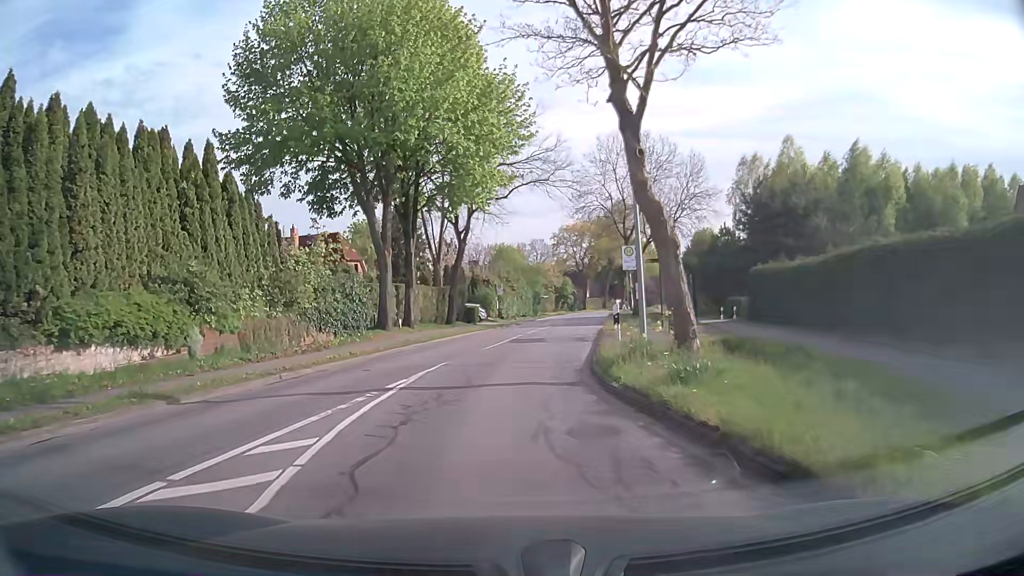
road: secondary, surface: asphalt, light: Day
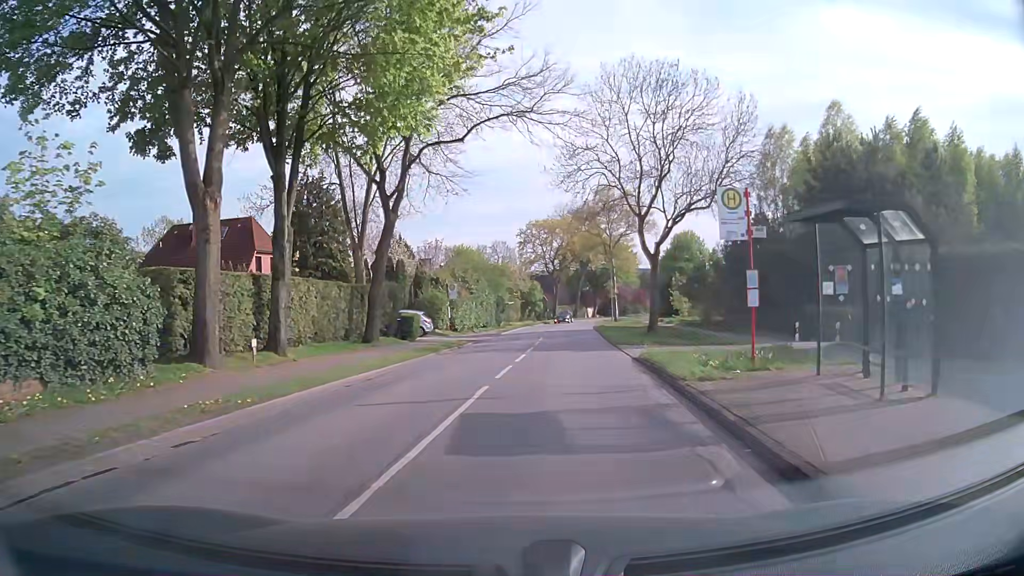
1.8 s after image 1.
(0.0, +15.8) m; +3°
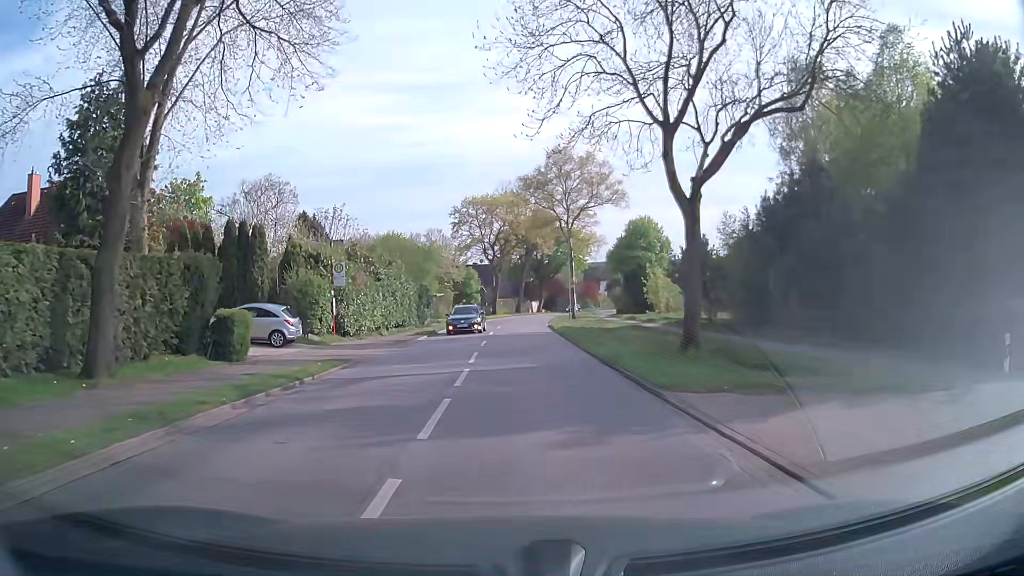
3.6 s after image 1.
(+0.9, +15.7) m; +5°
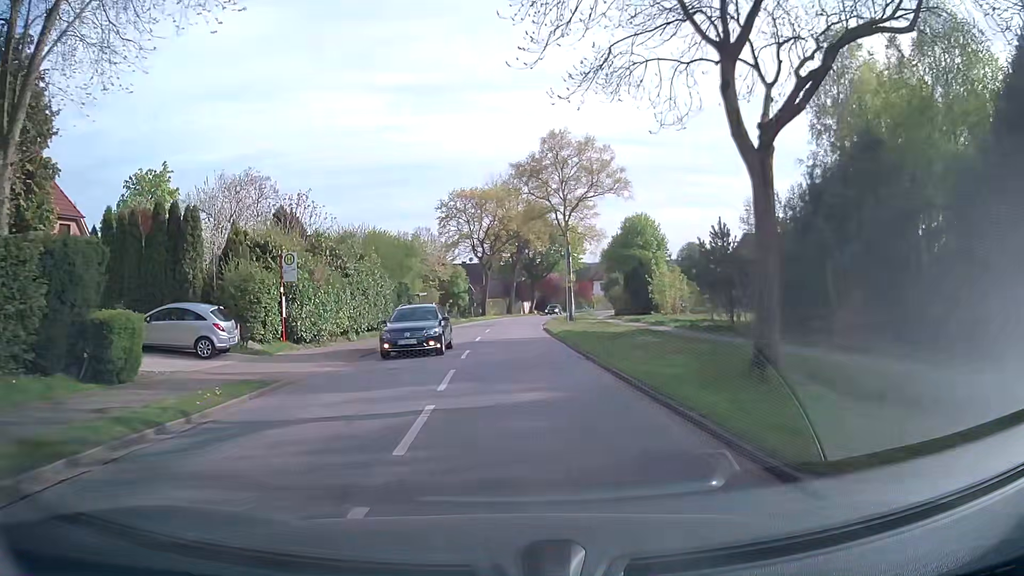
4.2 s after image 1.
(+0.1, +5.5) m; +1°
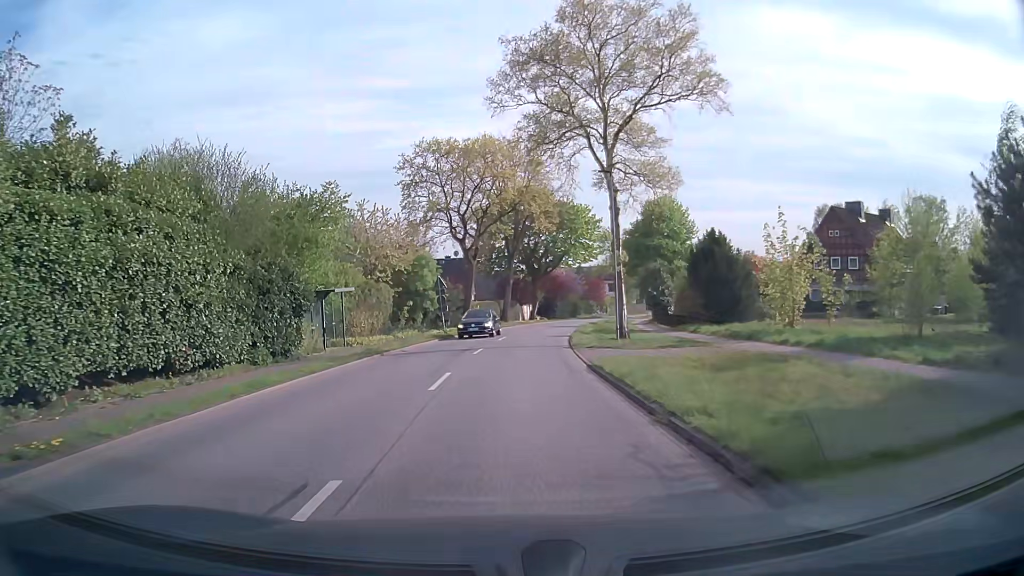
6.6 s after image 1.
(+0.4, +24.1) m; +1°
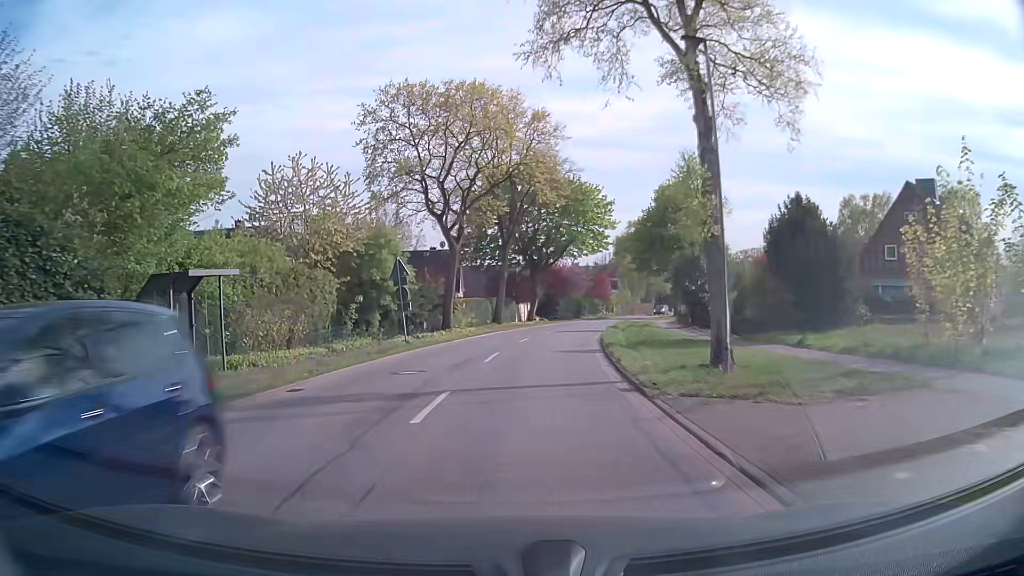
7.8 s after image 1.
(0.0, +12.9) m; +1°
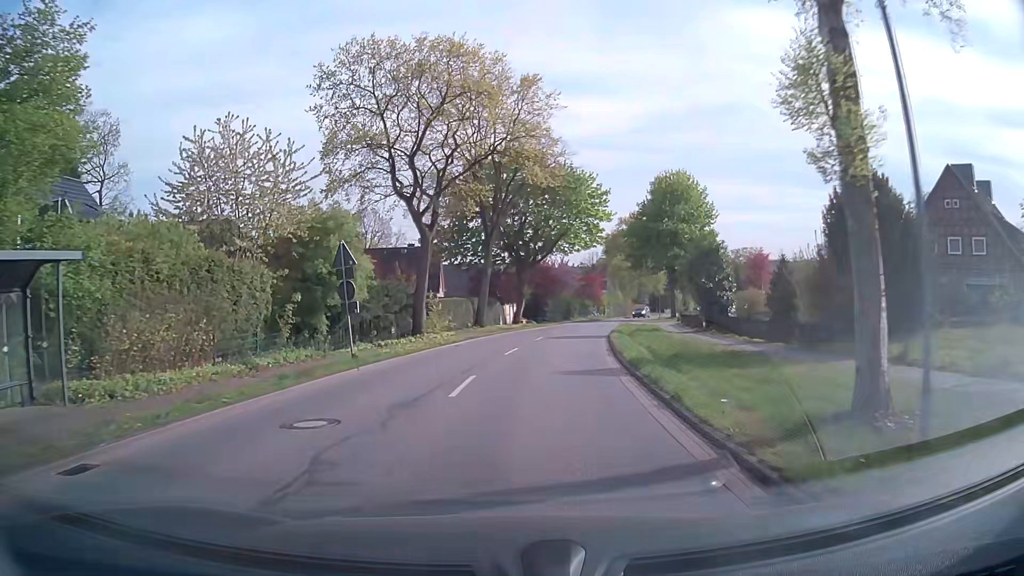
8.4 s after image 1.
(0.0, +6.7) m; +1°
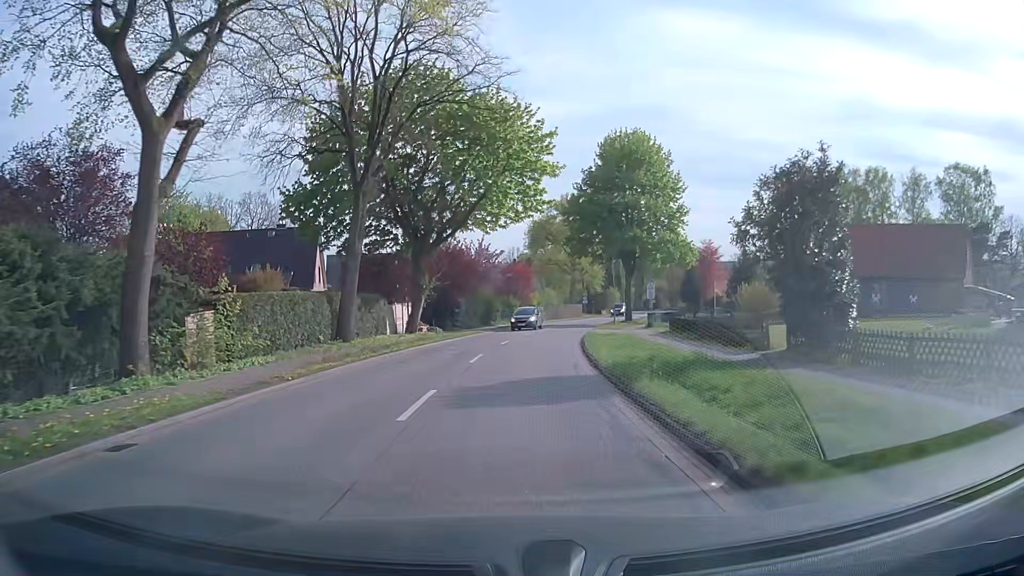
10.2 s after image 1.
(+1.4, +20.7) m; +7°
(0, +10) (+1, +20) (+2, +30) (+3, +40) (+5, +50) (+7, +59) (+9, +69) (+13, +79) (+16, +88) (+20, +97) m
